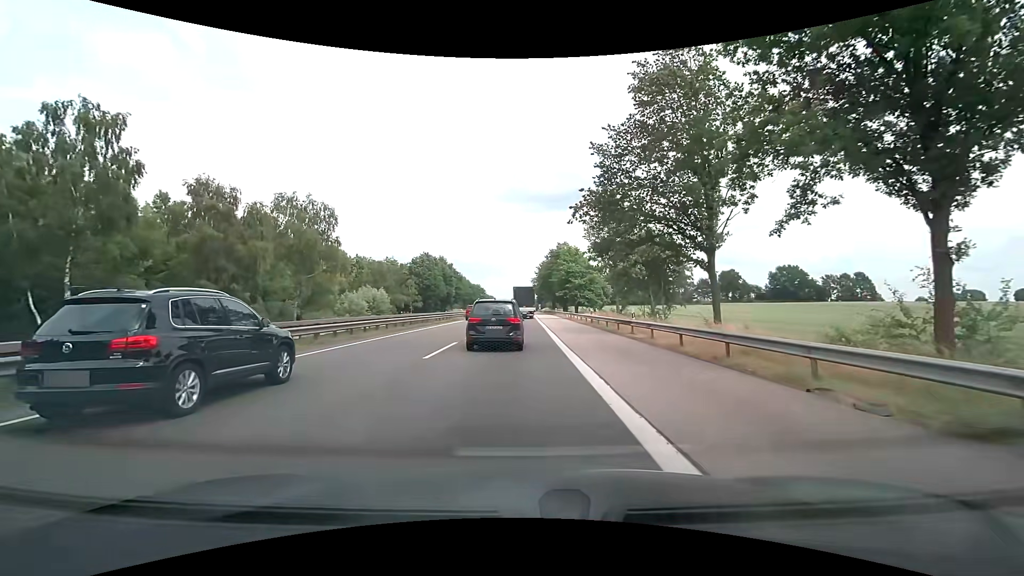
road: motorway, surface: asphalt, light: Day
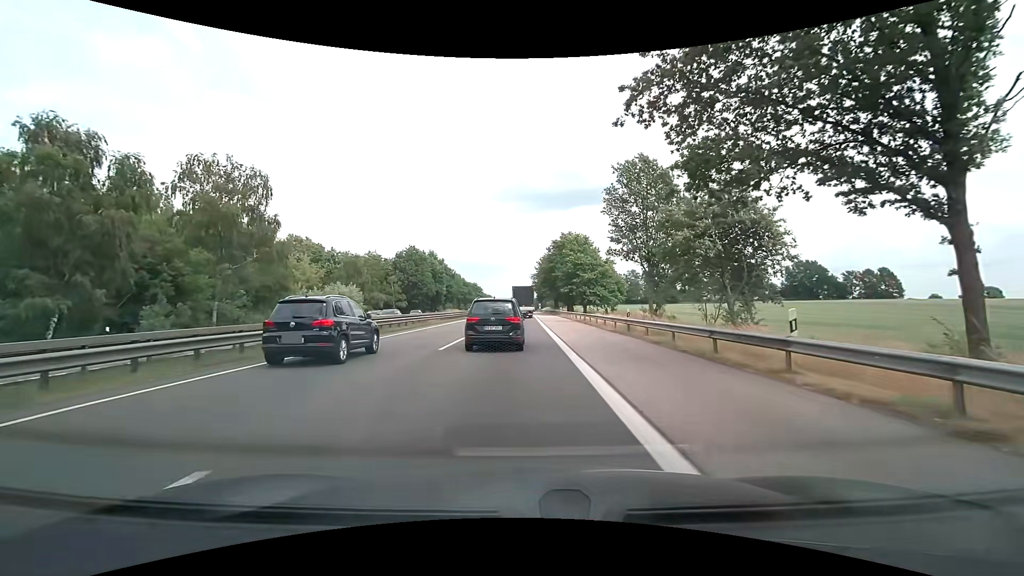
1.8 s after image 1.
(0.0, +15.3) m; -1°
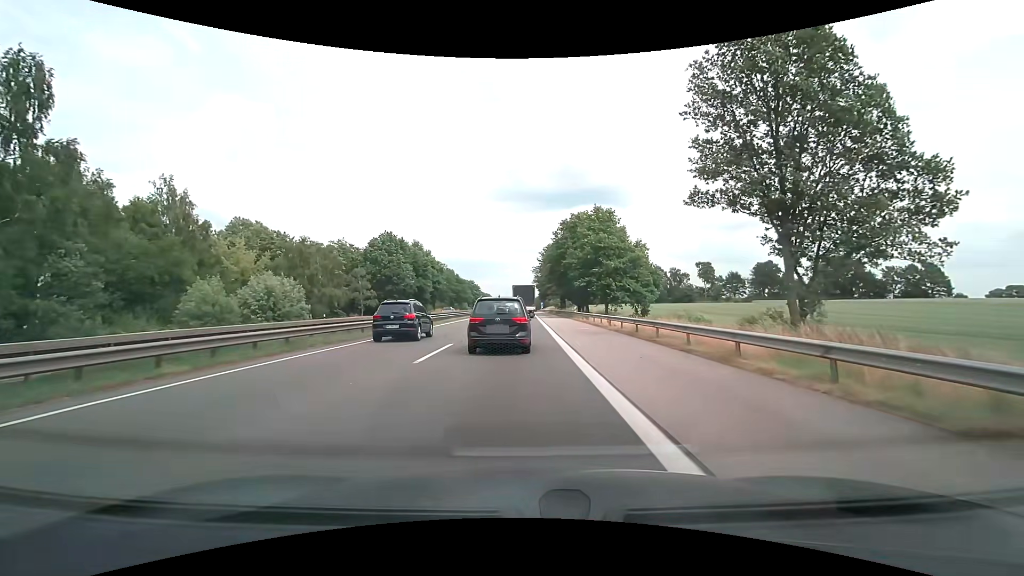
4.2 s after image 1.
(+0.2, +21.6) m; 0°
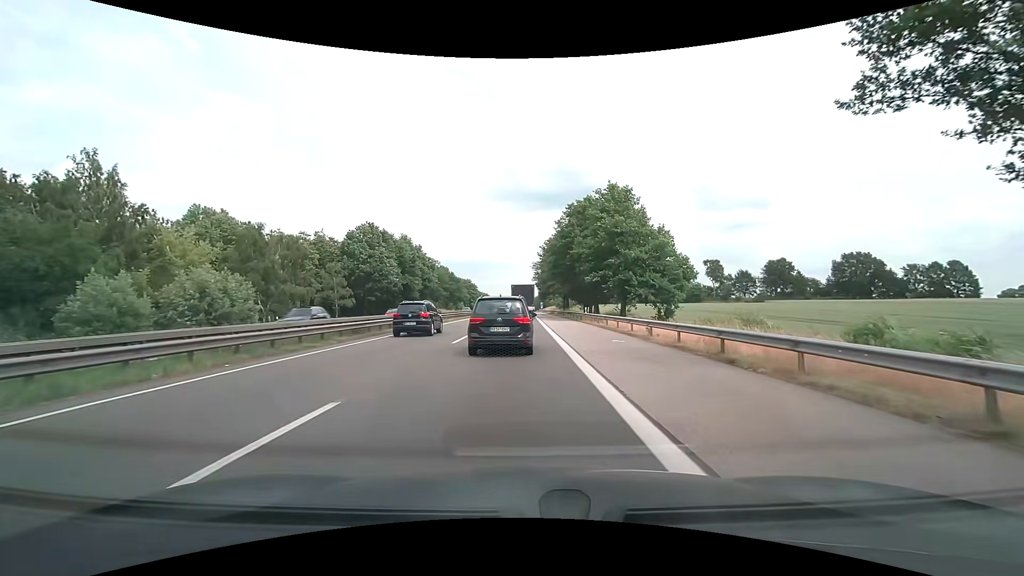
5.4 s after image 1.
(0.0, +11.0) m; 0°
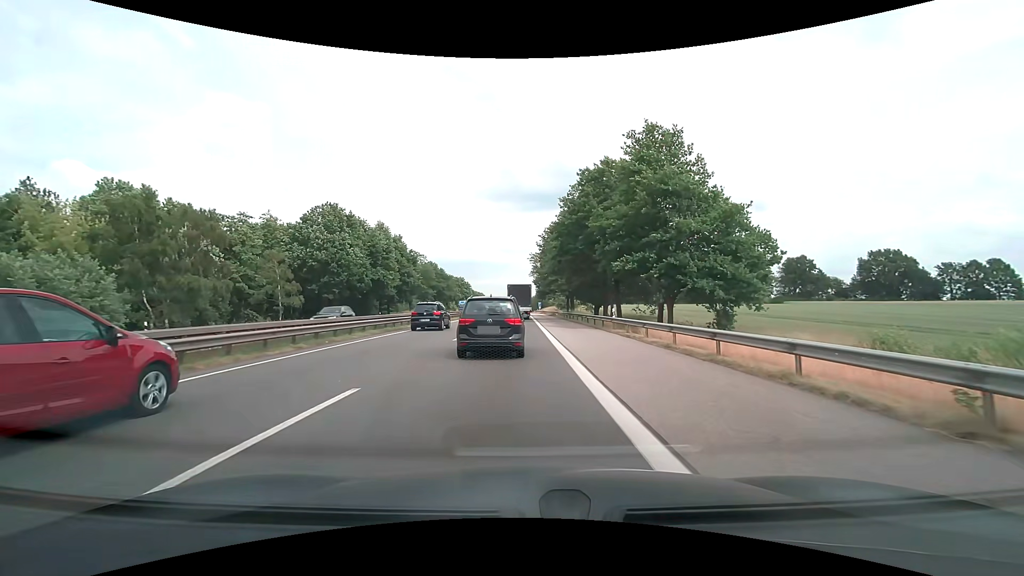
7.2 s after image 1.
(+0.1, +16.1) m; 0°
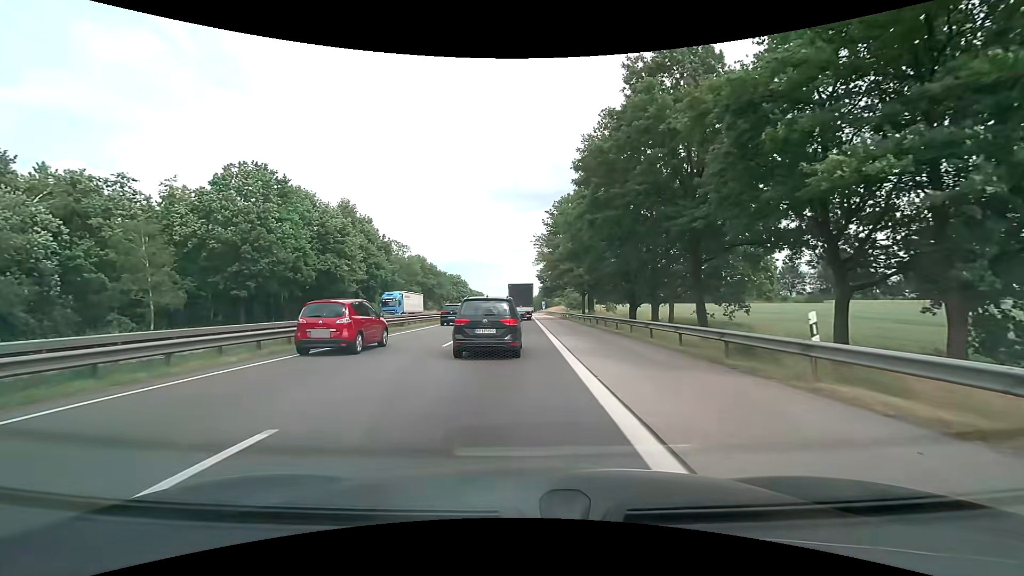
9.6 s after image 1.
(-0.1, +20.5) m; 0°
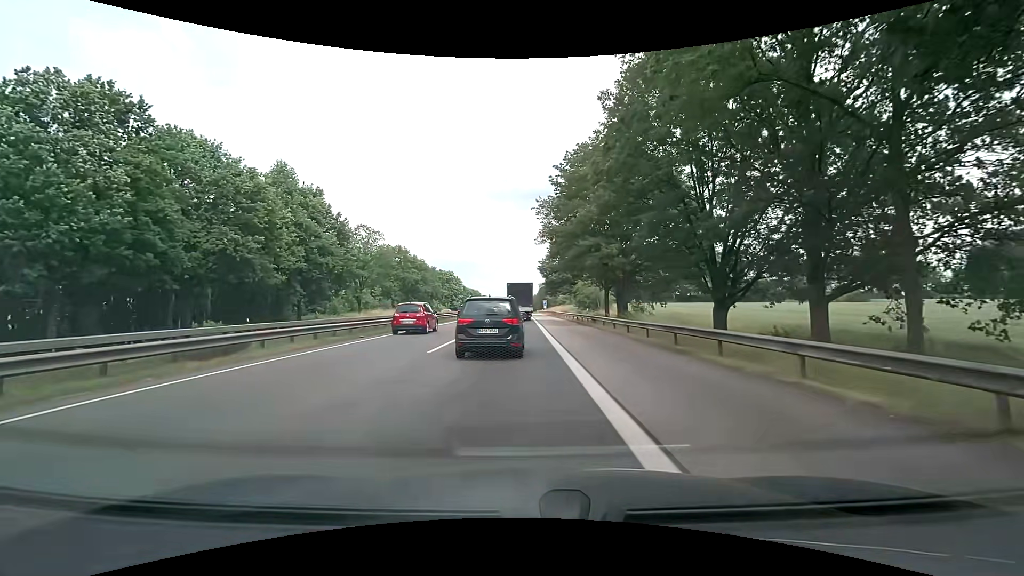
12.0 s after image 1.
(0.0, +19.8) m; 0°
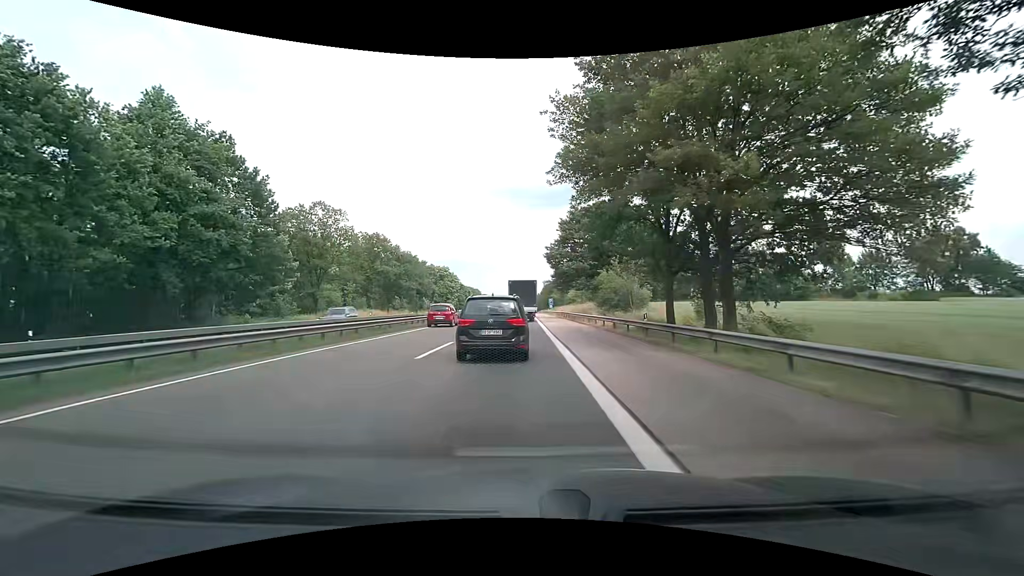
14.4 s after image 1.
(0.0, +19.5) m; 0°
(0, +10) (0, +20) (0, +30) (0, +40) (0, +50) (0, +60) (0, +70) (+1, +80) (+1, +90) (+1, +100) m
